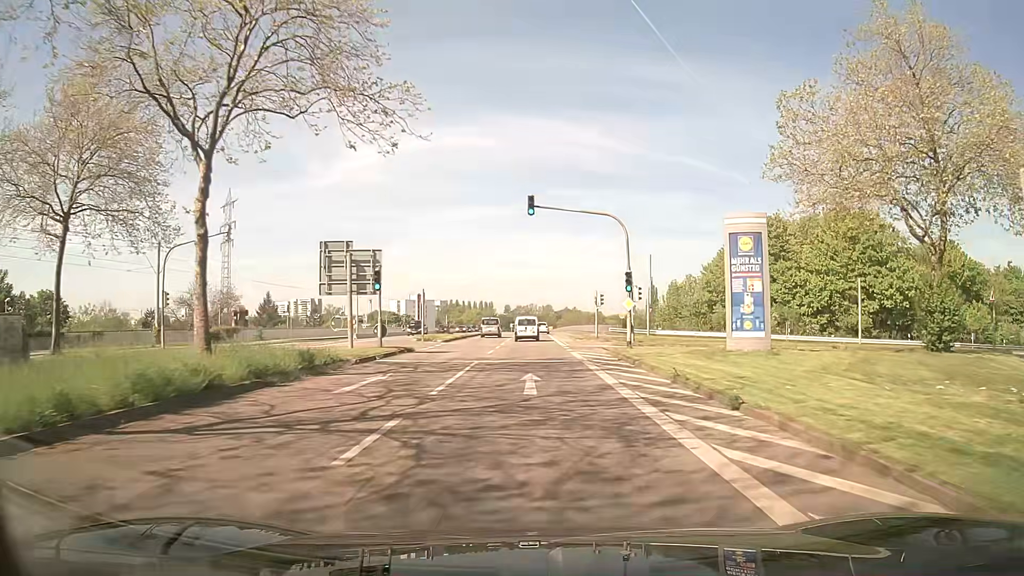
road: secondary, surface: asphalt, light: Day
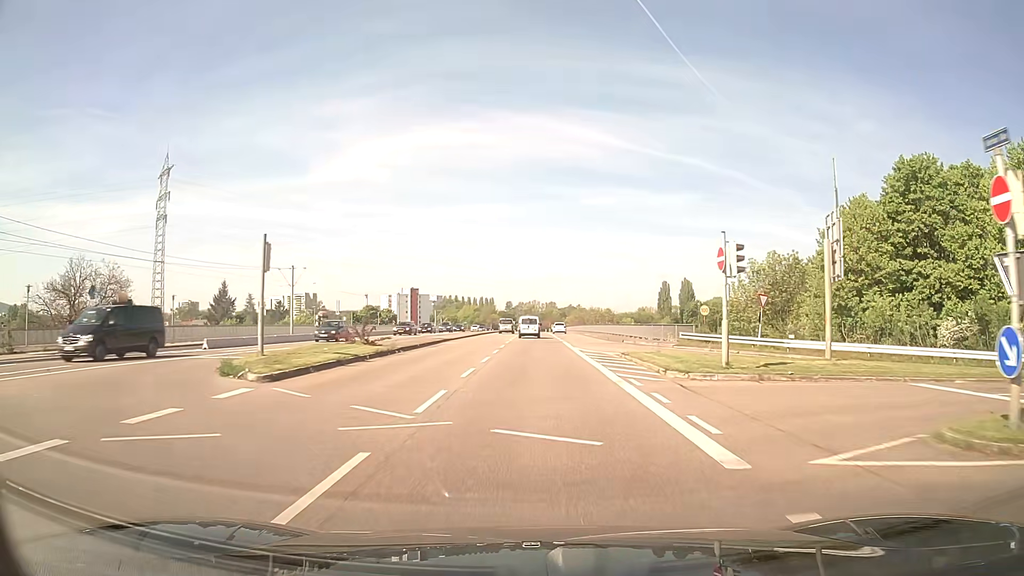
(-0.1, +30.8) m; 0°
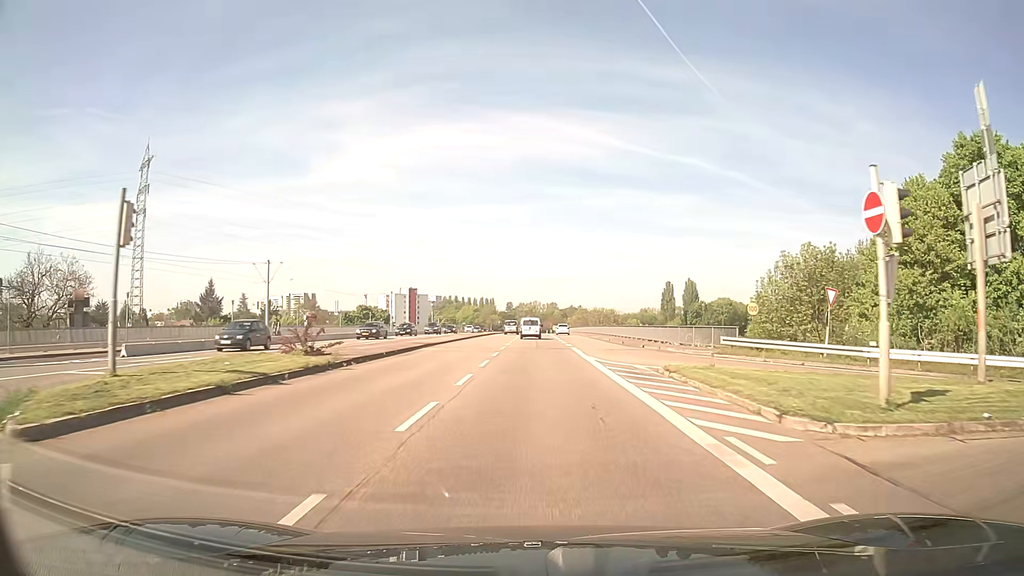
(0.0, +7.7) m; 0°
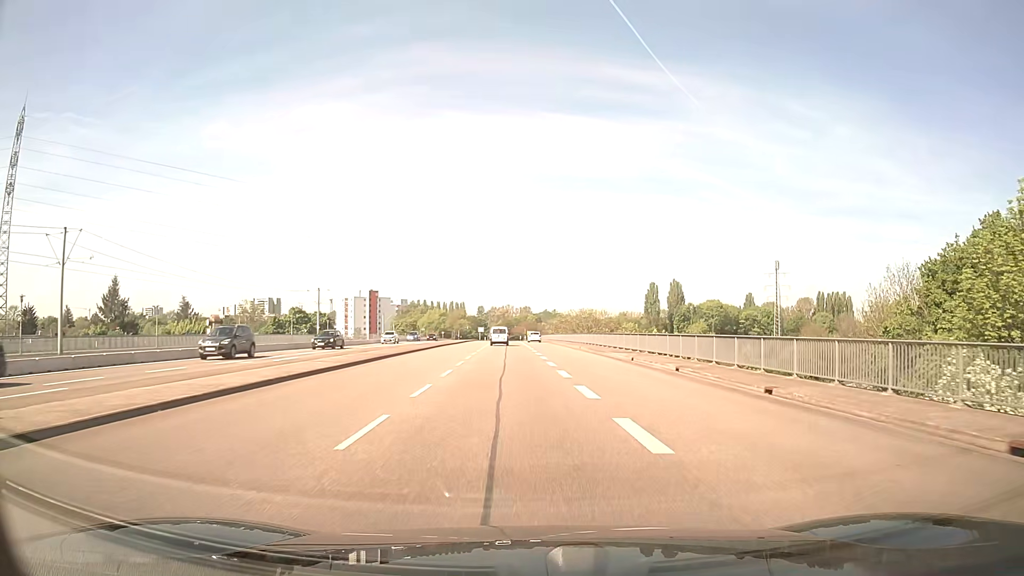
(+0.5, +30.8) m; +3°
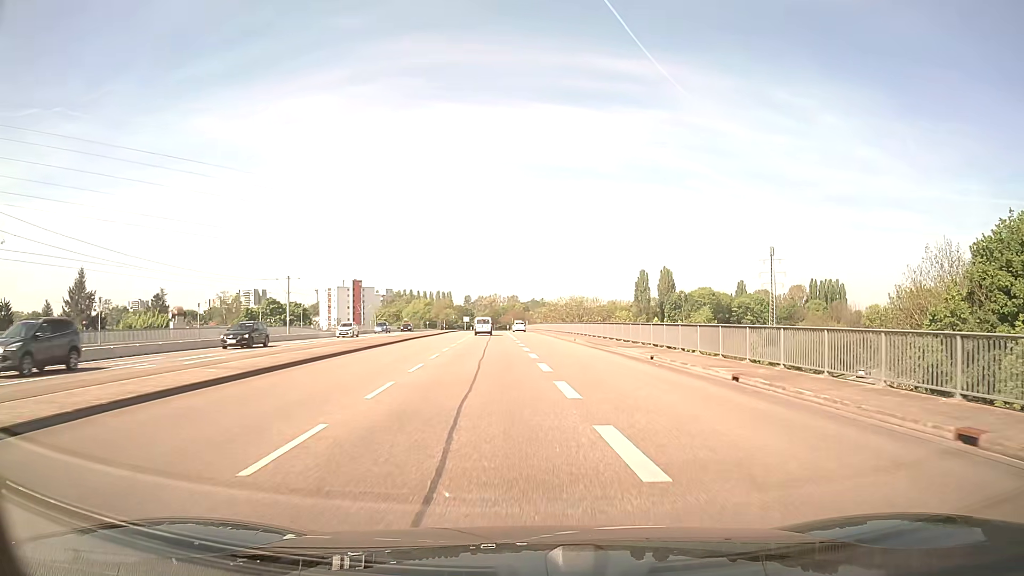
(+0.1, +7.6) m; +1°
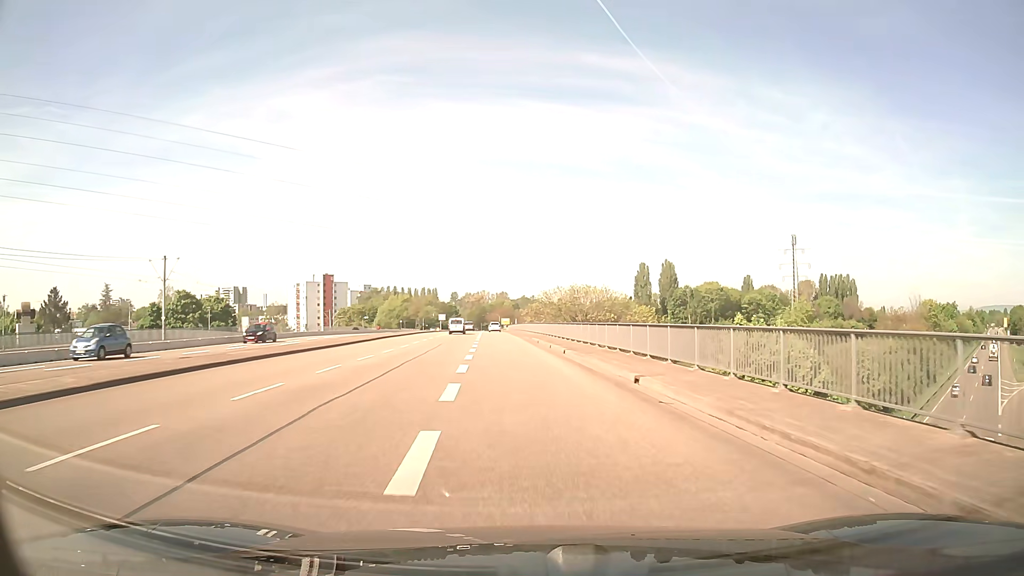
(+0.3, +30.4) m; +1°
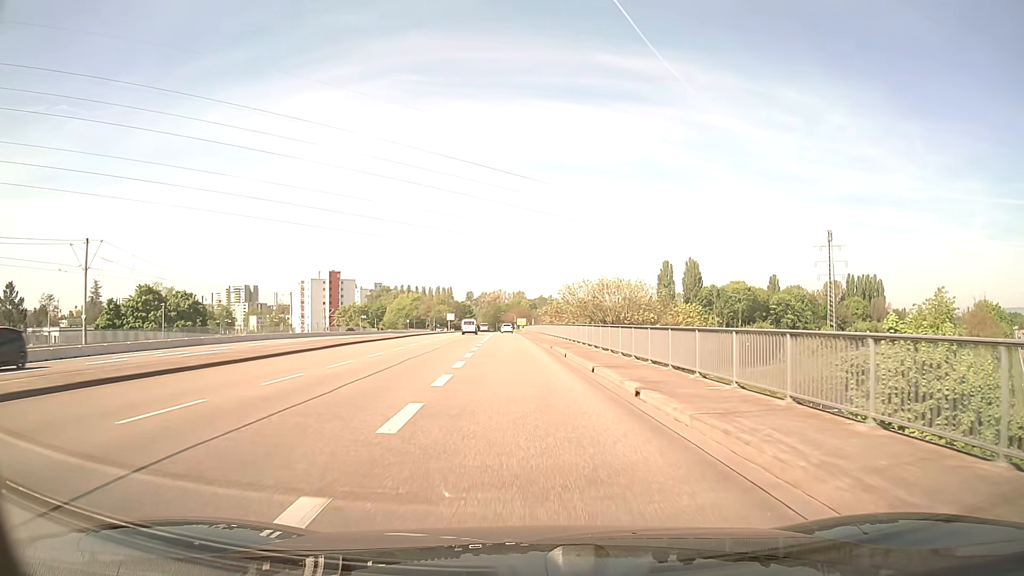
(-0.2, +15.2) m; -2°
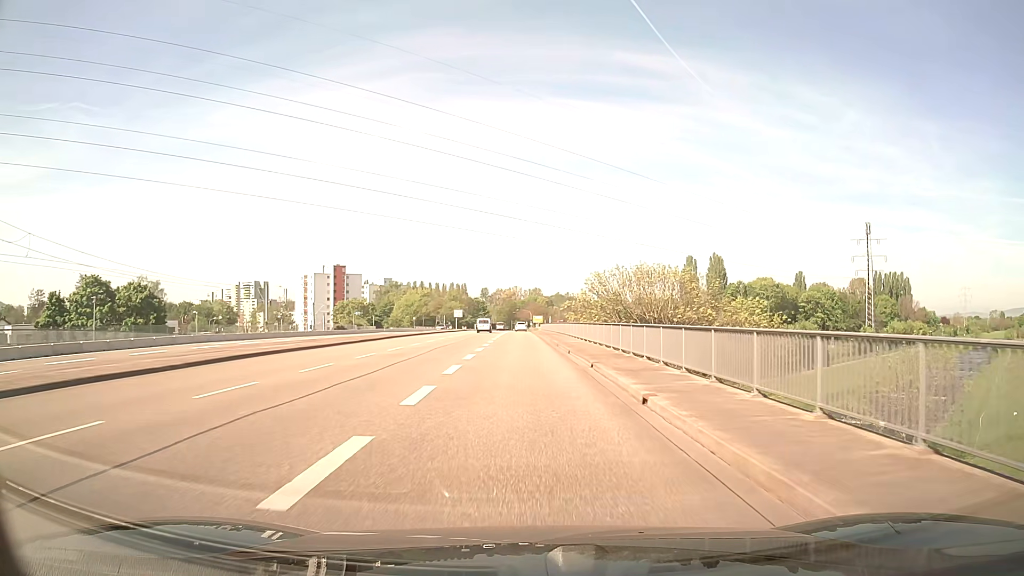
(-0.2, +15.1) m; -1°
(0, +10) (0, +20) (-1, +30) (-1, +40) (-1, +50) (-1, +60) (-1, +70) (-1, +80) (-2, +90) (-2, +100) m
